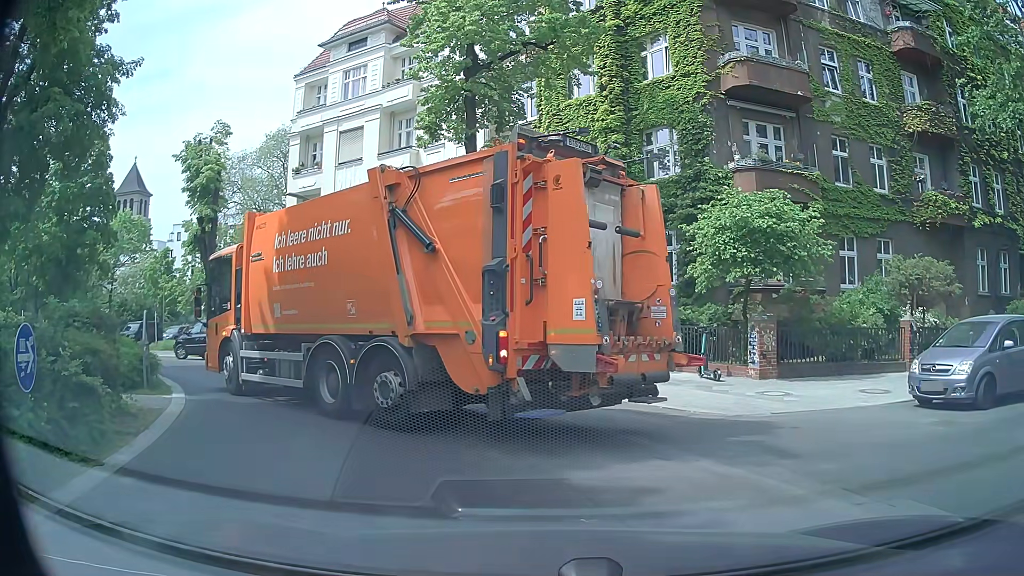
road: residential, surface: asphalt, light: Day
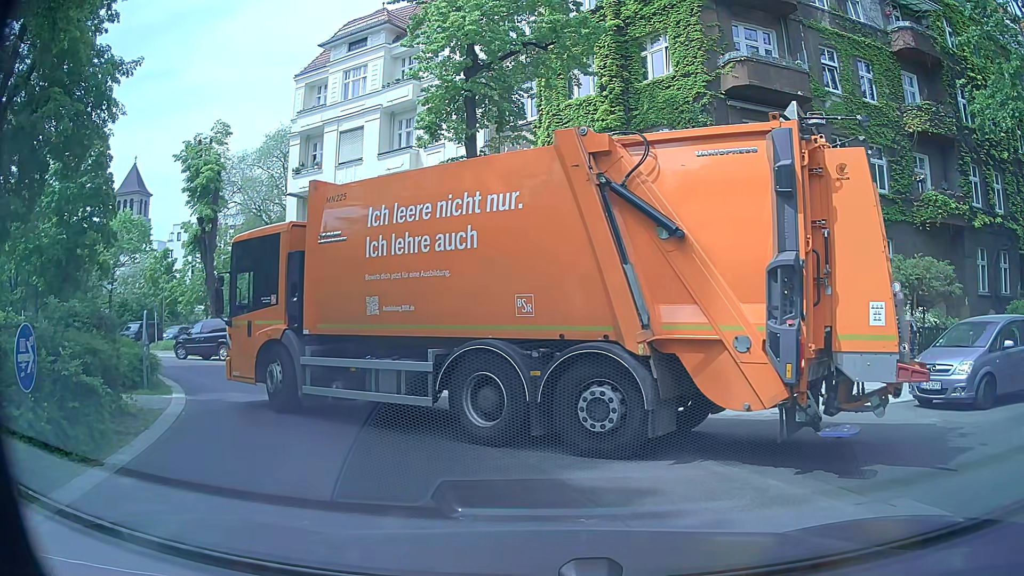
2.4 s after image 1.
(0.0, 0.0) m; 0°
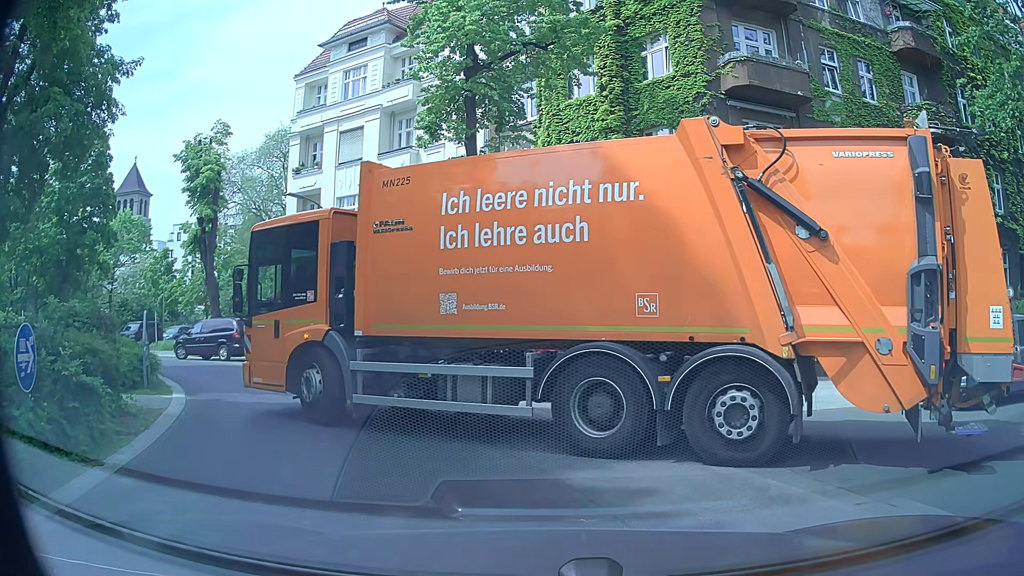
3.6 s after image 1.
(0.0, 0.0) m; 0°
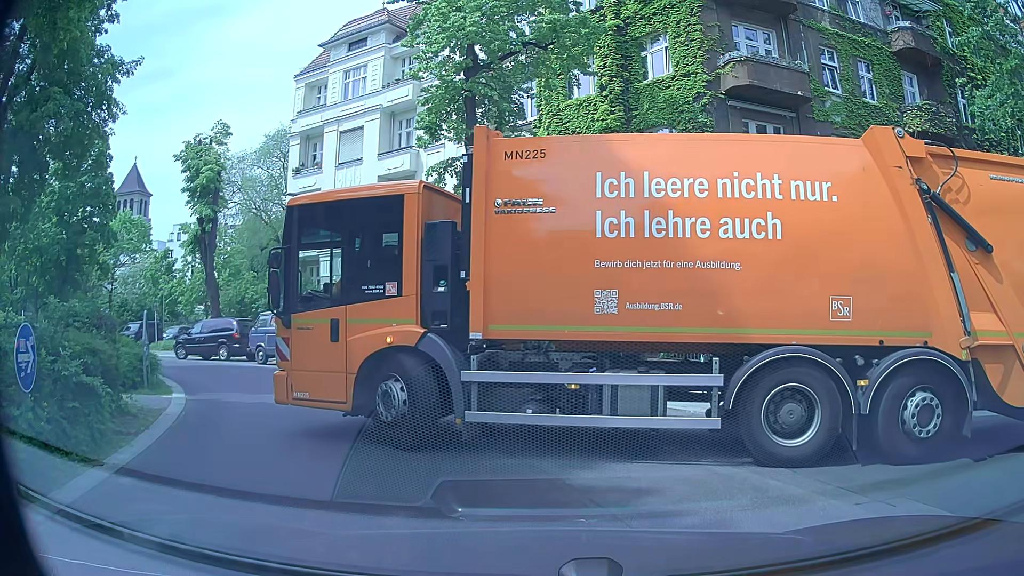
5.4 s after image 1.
(0.0, 0.0) m; 0°
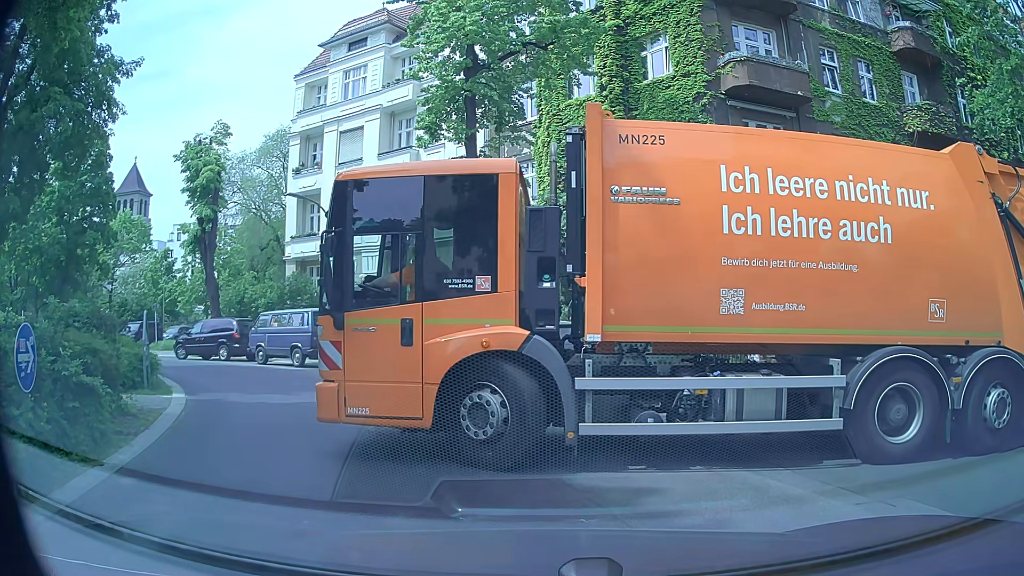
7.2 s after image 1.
(0.0, 0.0) m; 0°
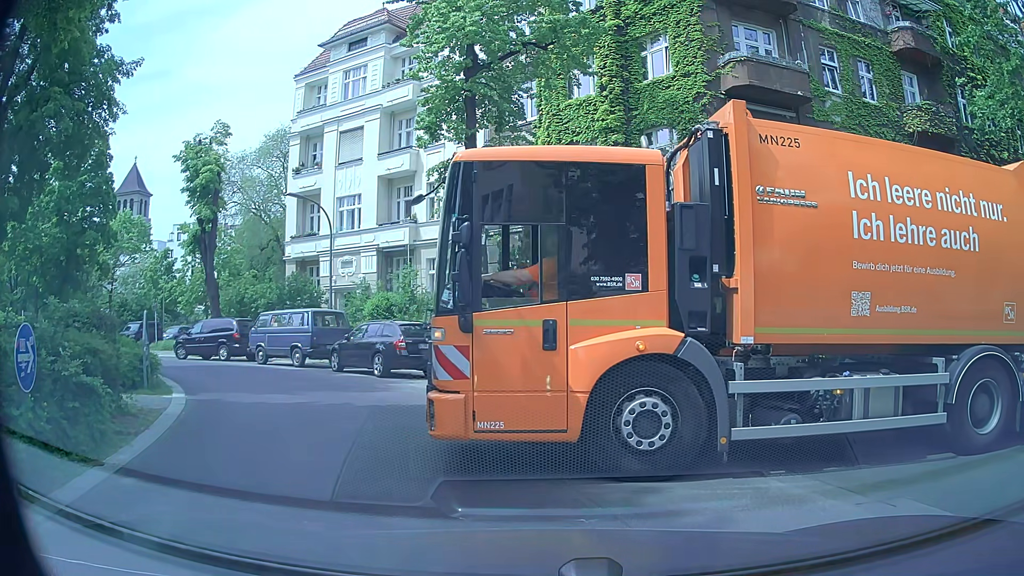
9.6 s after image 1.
(0.0, 0.0) m; 0°
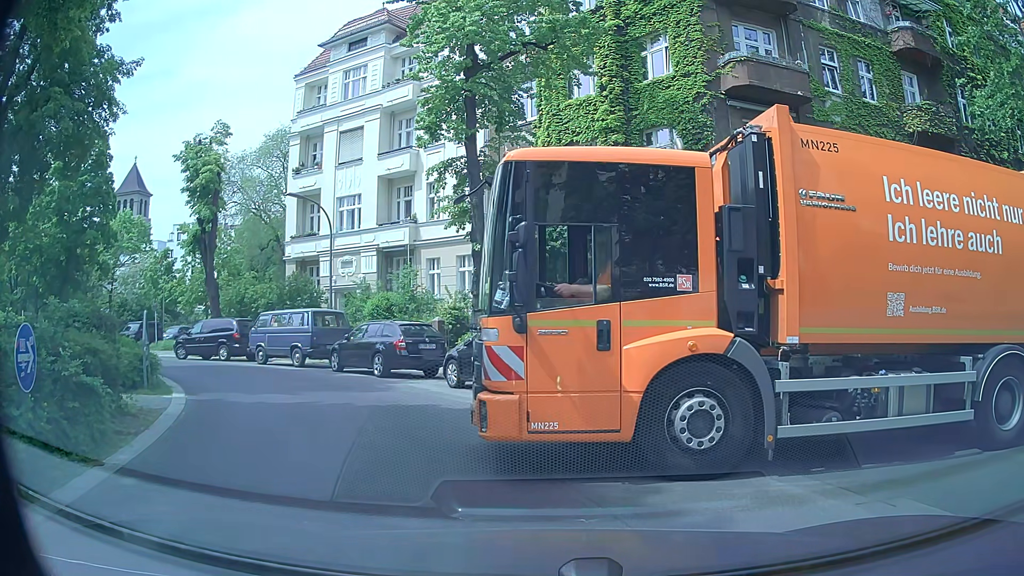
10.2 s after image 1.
(0.0, 0.0) m; 0°
